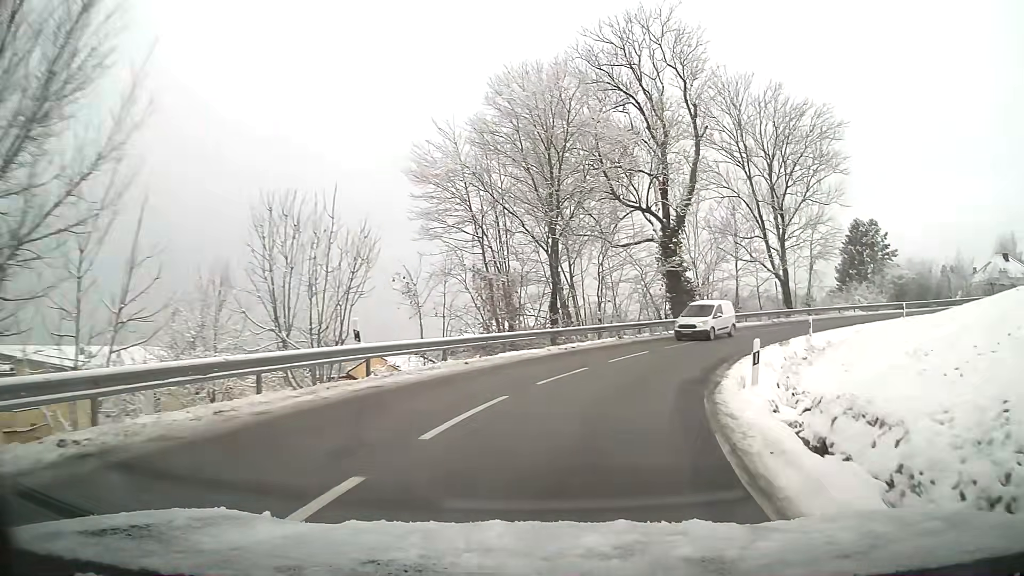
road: tertiary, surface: asphalt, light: Day
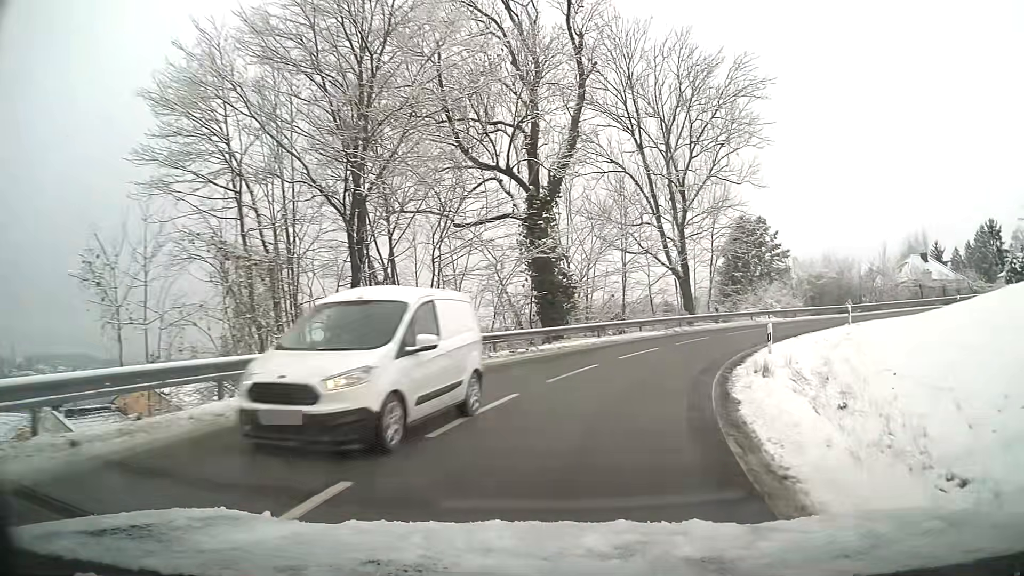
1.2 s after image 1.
(+1.3, +11.7) m; +13°
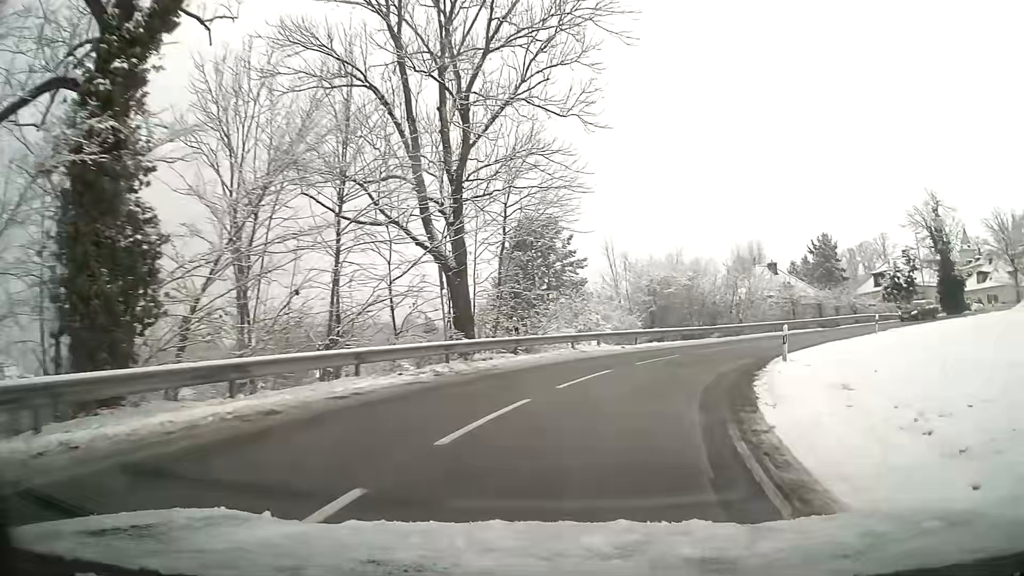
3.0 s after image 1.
(+3.1, +17.8) m; +20°
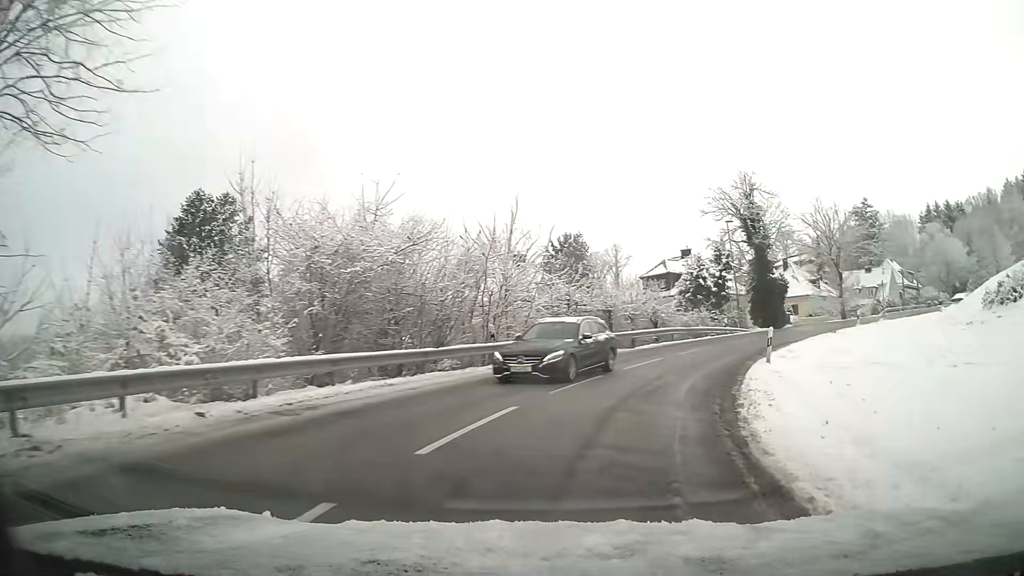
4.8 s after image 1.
(+3.7, +17.5) m; +25°
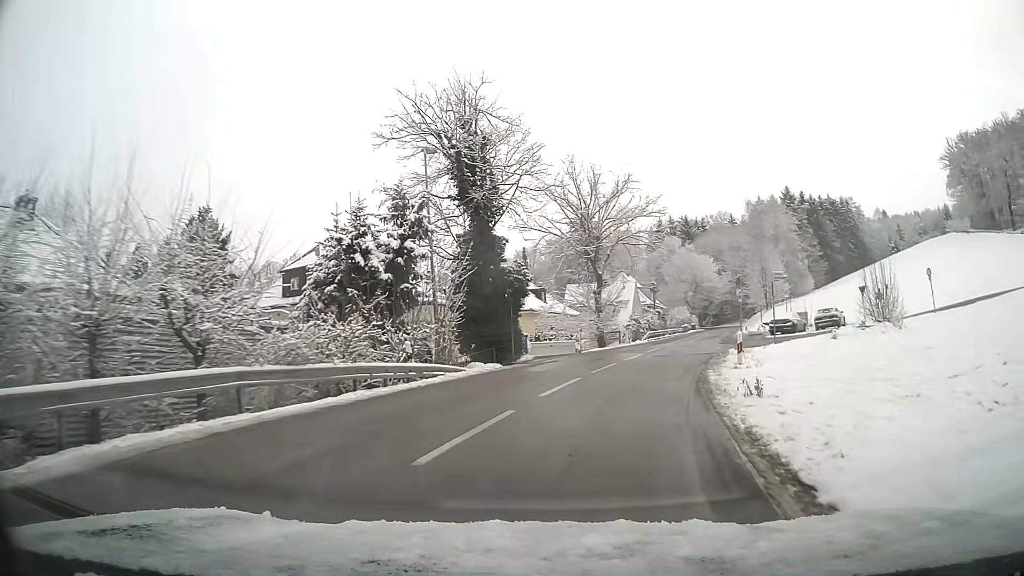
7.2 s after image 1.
(+5.8, +23.3) m; +26°
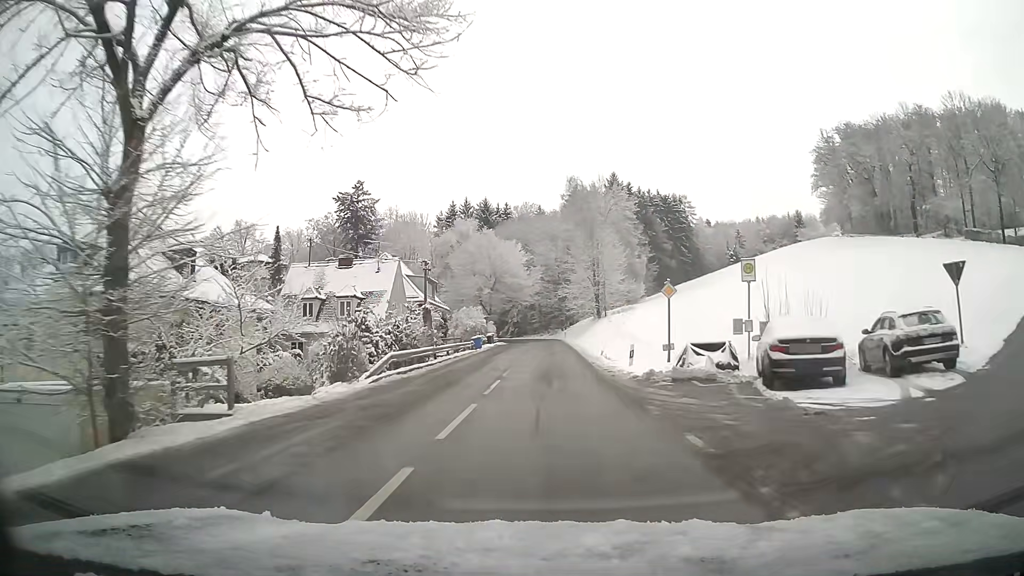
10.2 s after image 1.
(+6.2, +32.6) m; +16°
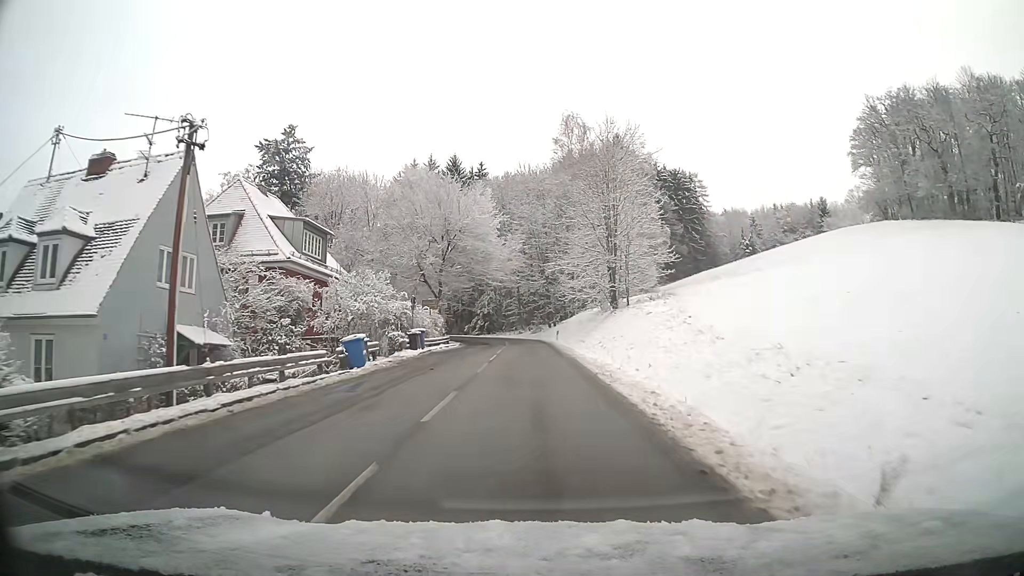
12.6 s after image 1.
(+0.5, +30.3) m; +1°
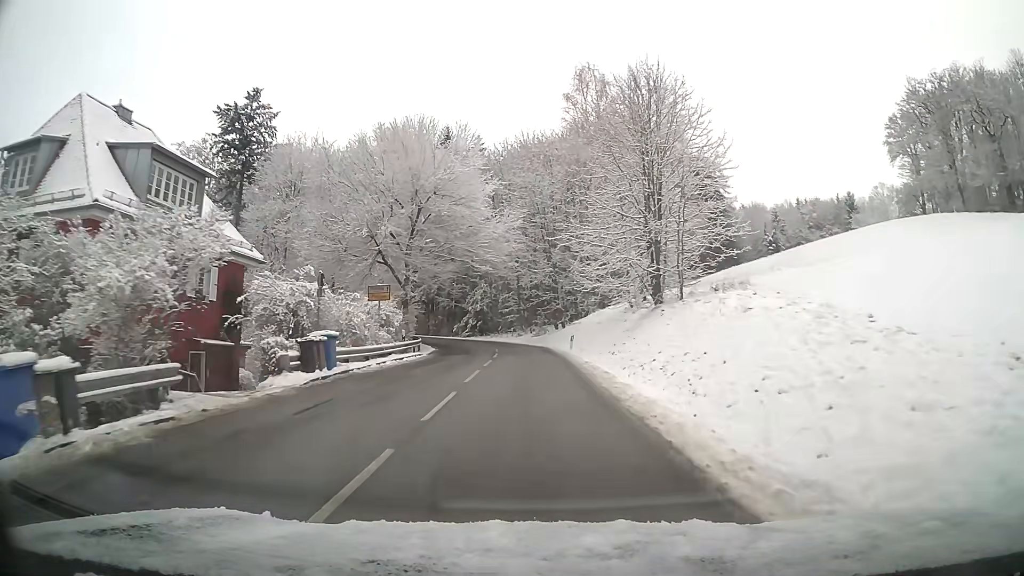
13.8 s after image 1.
(0.0, +15.0) m; 0°
